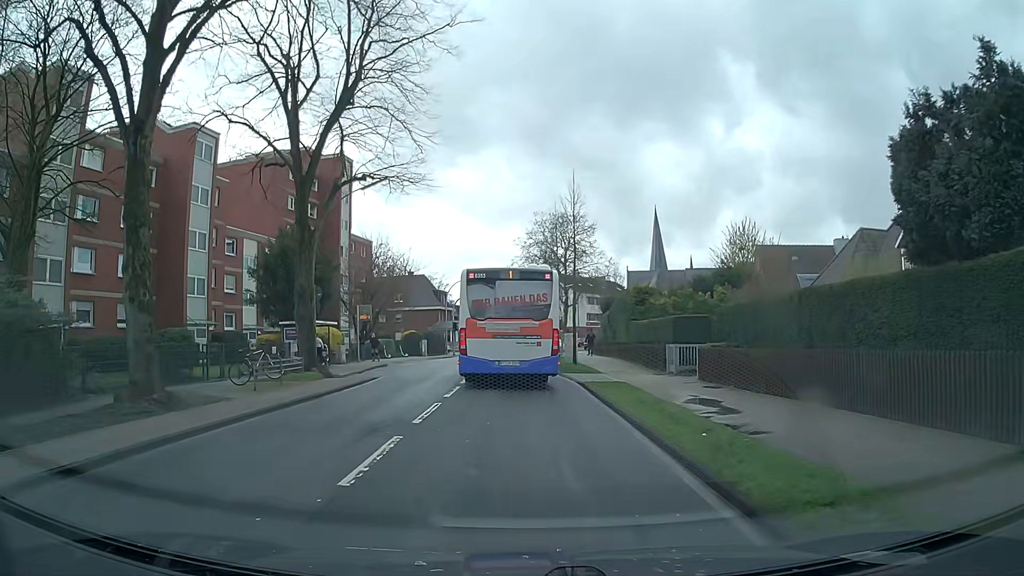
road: secondary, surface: asphalt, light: Day
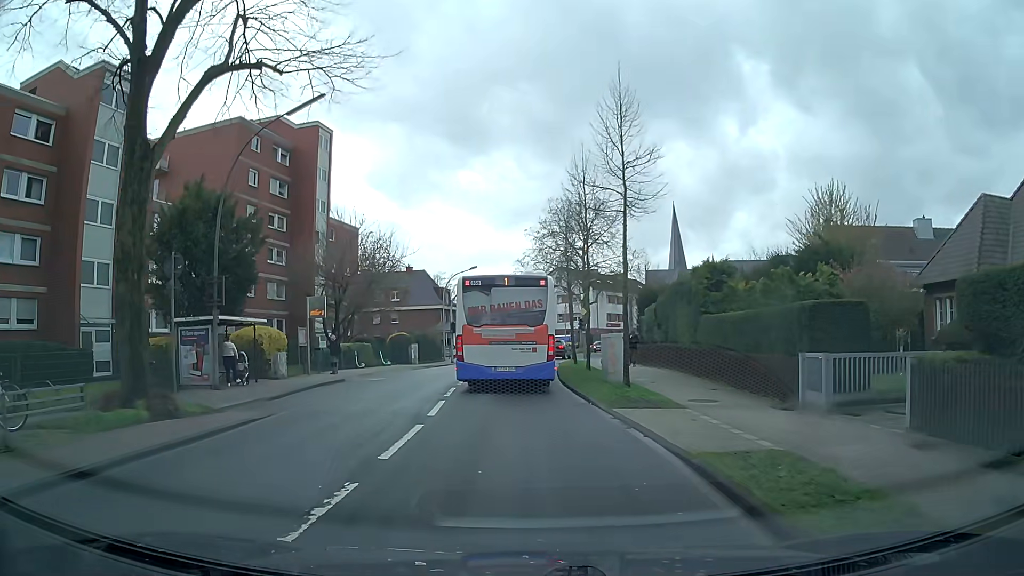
(0.0, +12.0) m; +1°
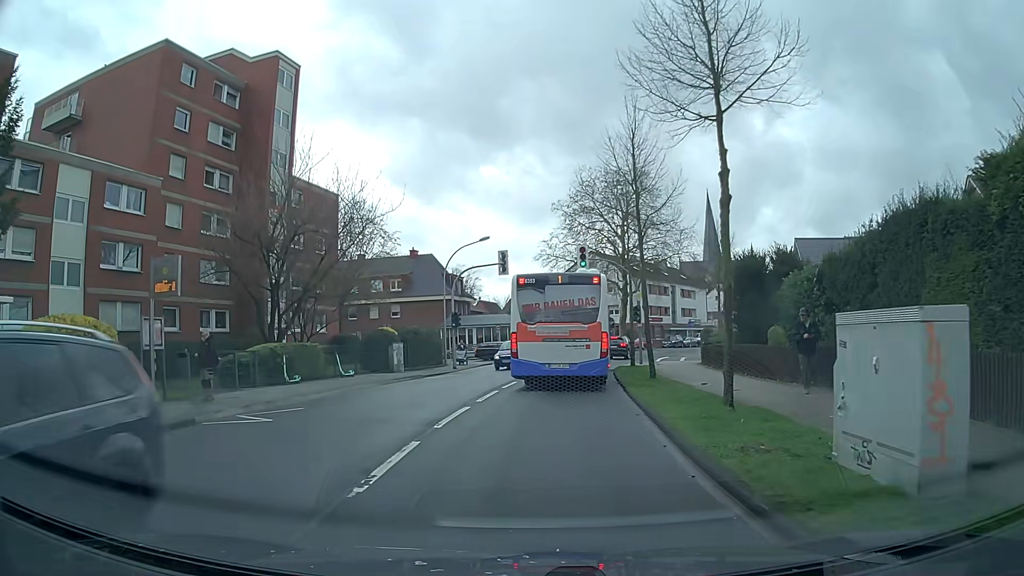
(-0.7, +15.5) m; -4°
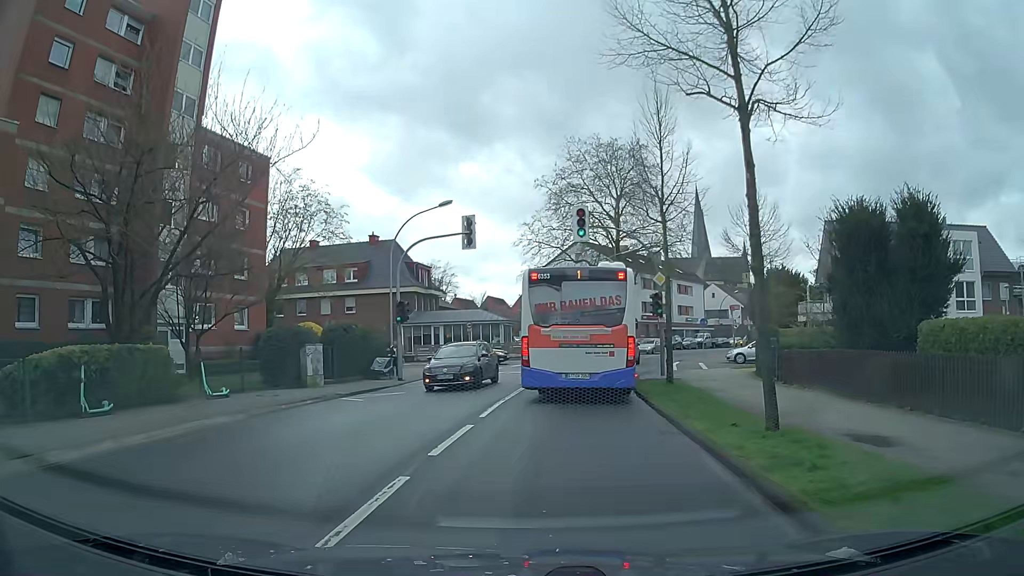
(+0.3, +11.0) m; +4°
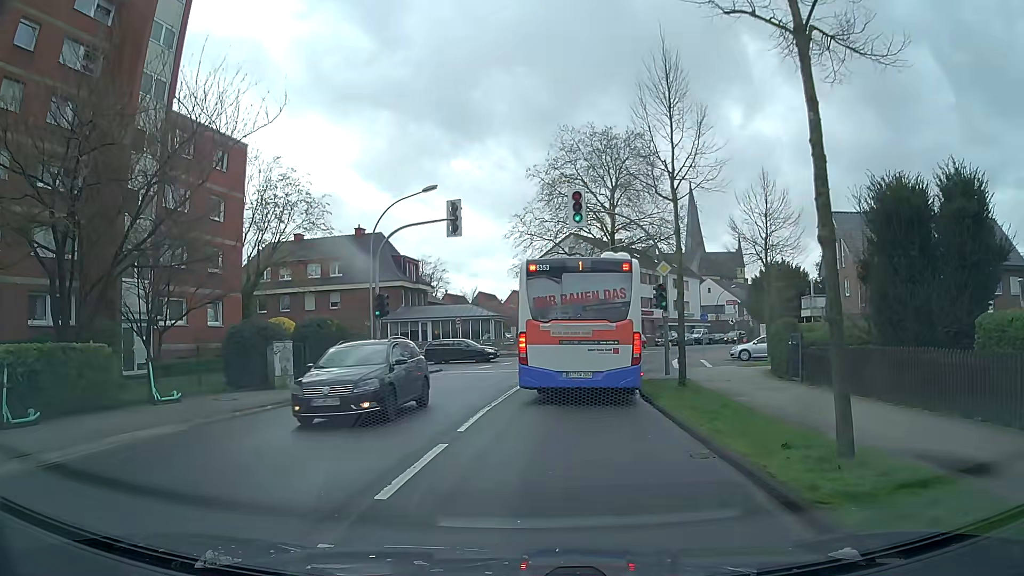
(0.0, +2.4) m; 0°
